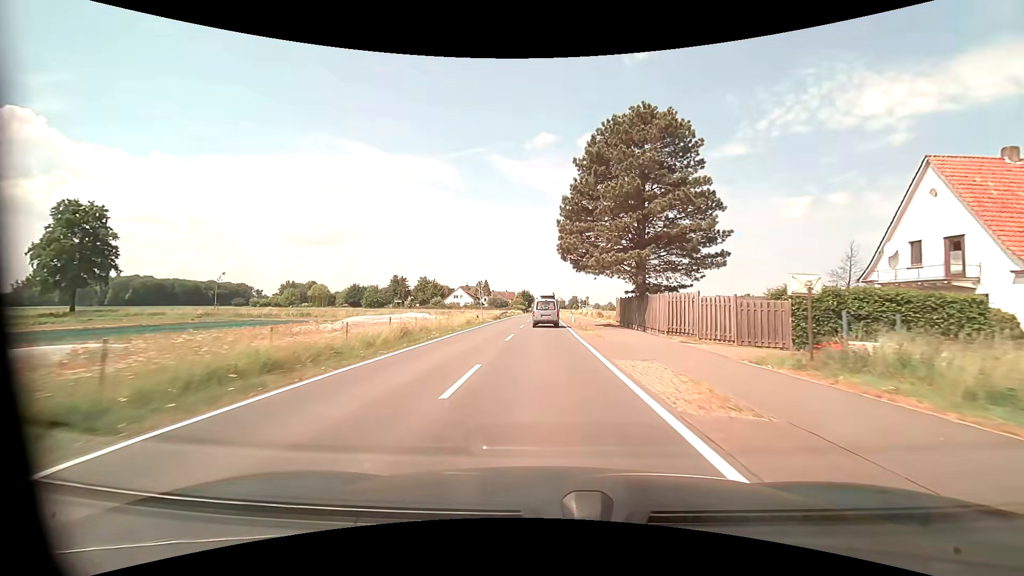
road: tertiary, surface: asphalt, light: Day
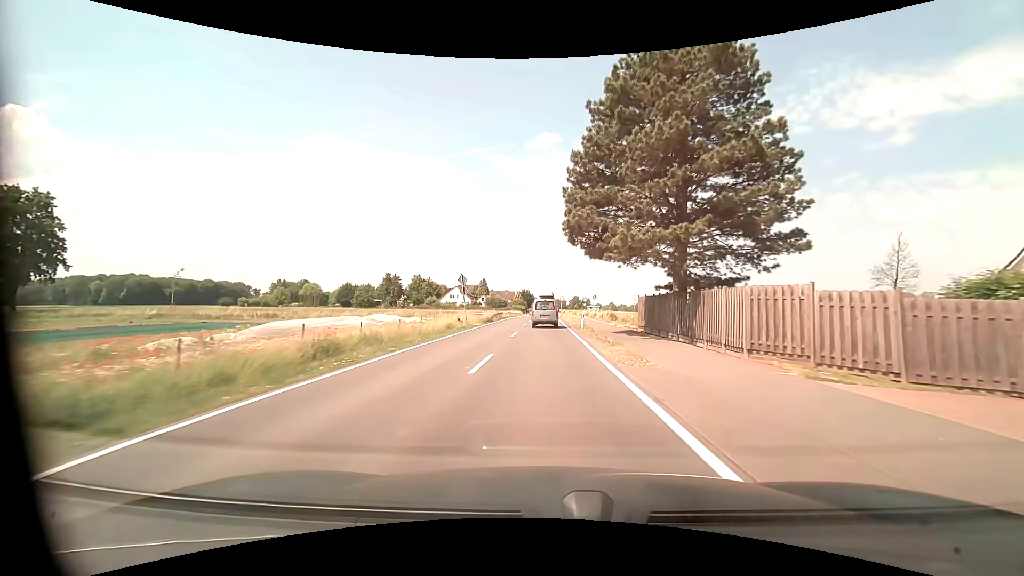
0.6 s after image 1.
(0.0, +9.3) m; 0°
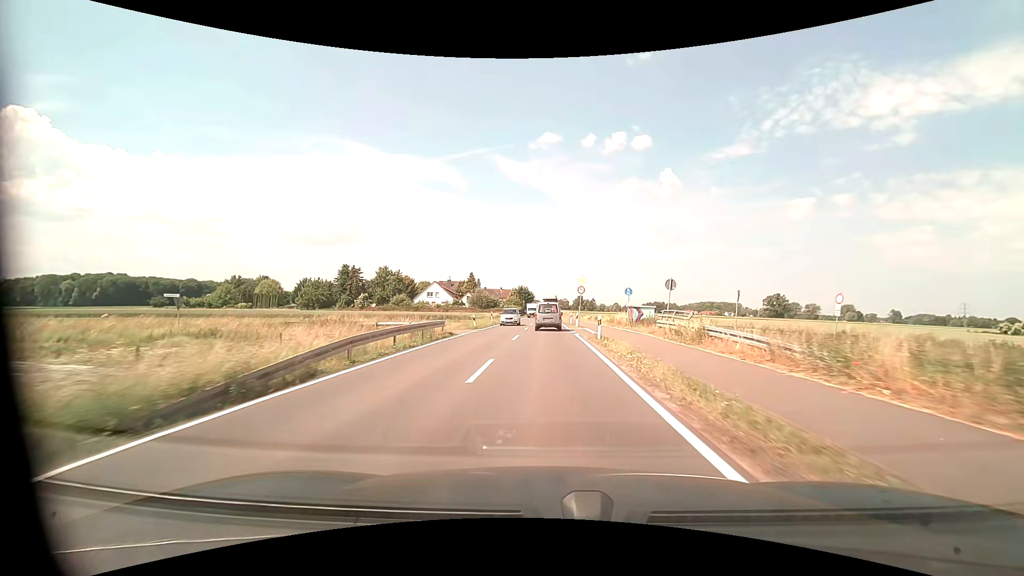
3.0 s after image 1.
(-0.1, +37.1) m; 0°
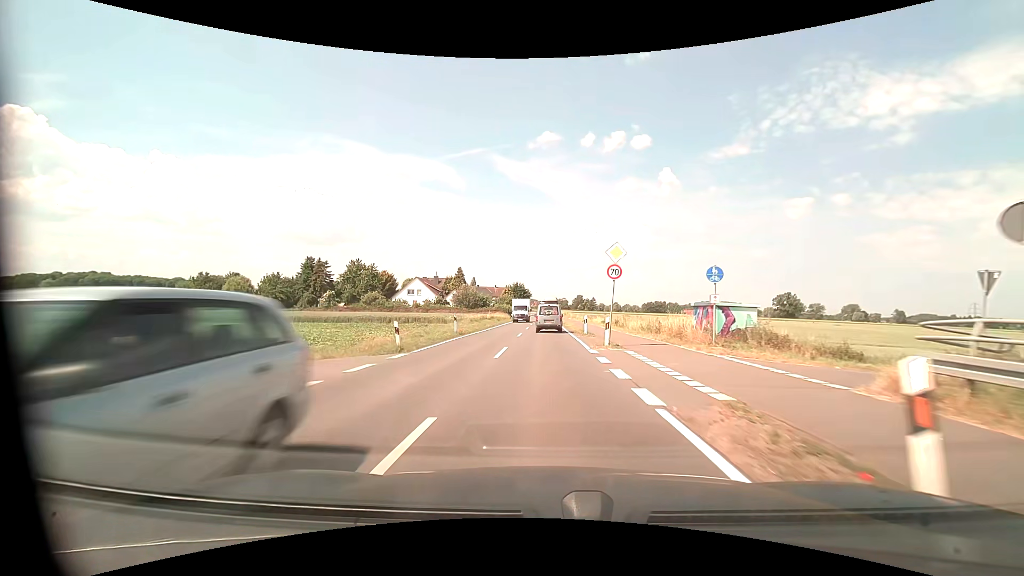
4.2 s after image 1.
(0.0, +18.7) m; 0°
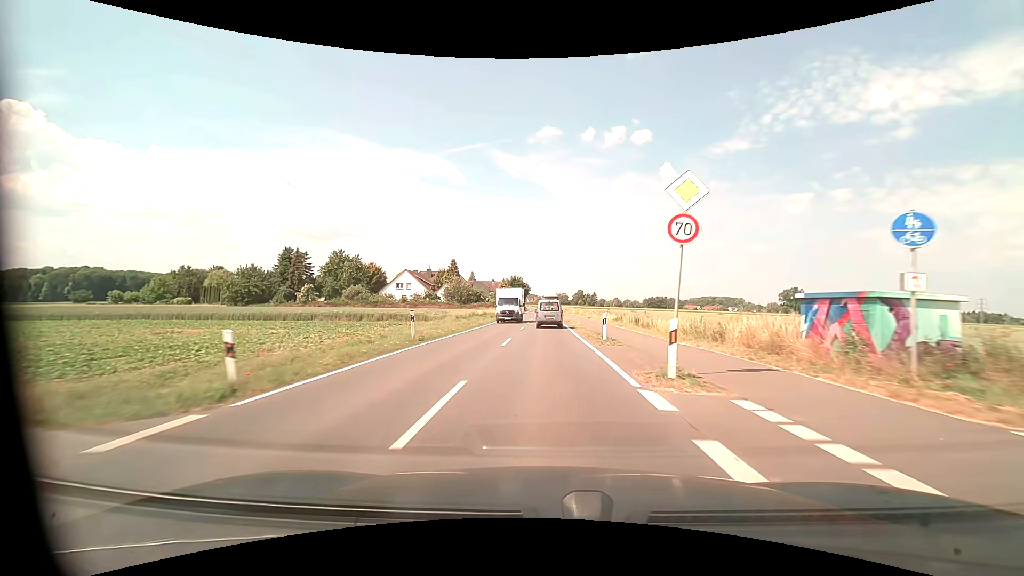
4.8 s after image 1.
(0.0, +9.4) m; 0°
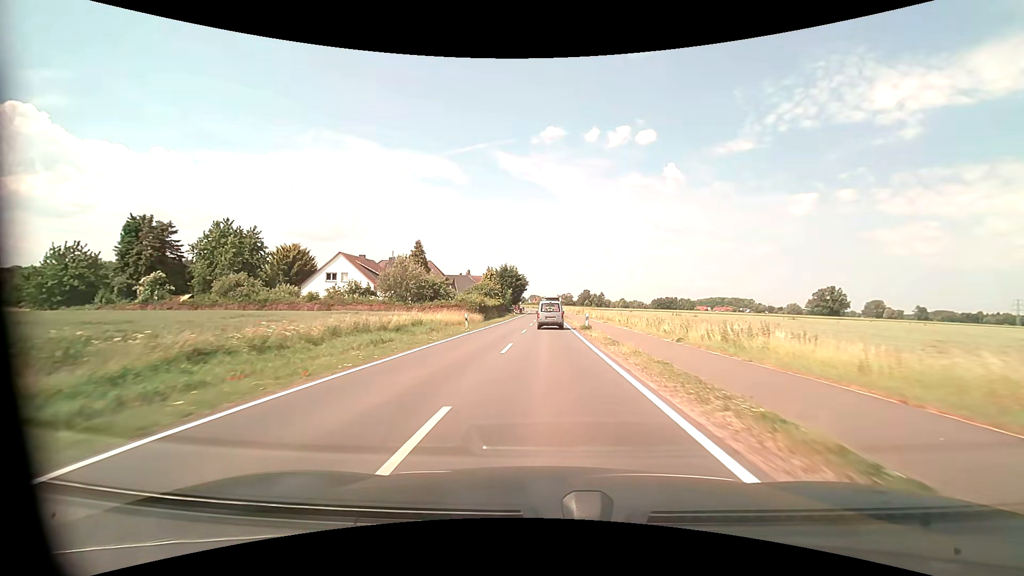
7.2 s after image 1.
(-0.2, +38.3) m; 0°
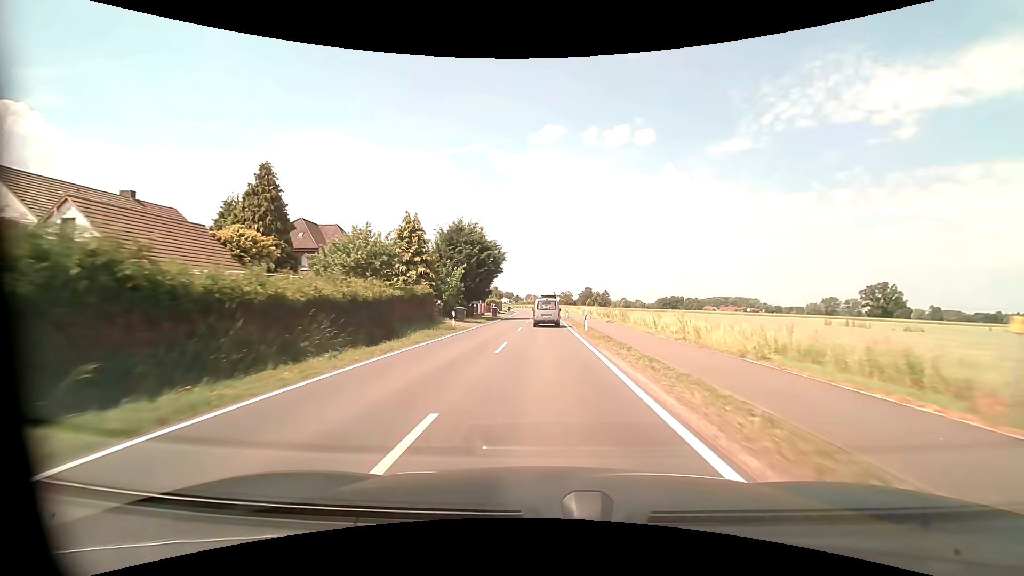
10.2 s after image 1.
(+0.2, +48.7) m; 0°
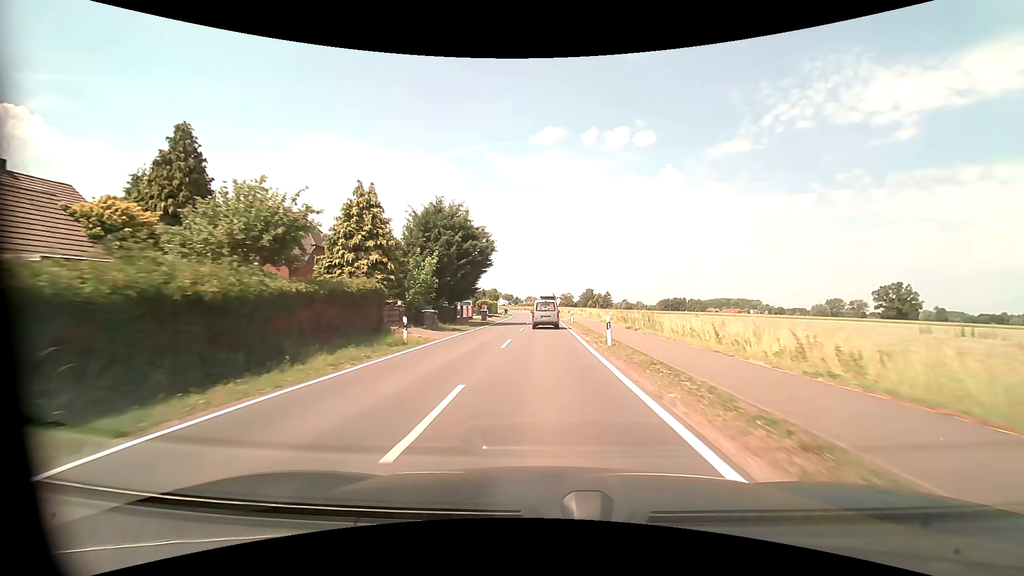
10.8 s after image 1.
(0.0, +9.8) m; 0°
(0, +10) (0, +20) (0, +30) (0, +40) (0, +50) (0, +60) (-1, +70) (-1, +80) (-2, +90) (-2, +100) m
